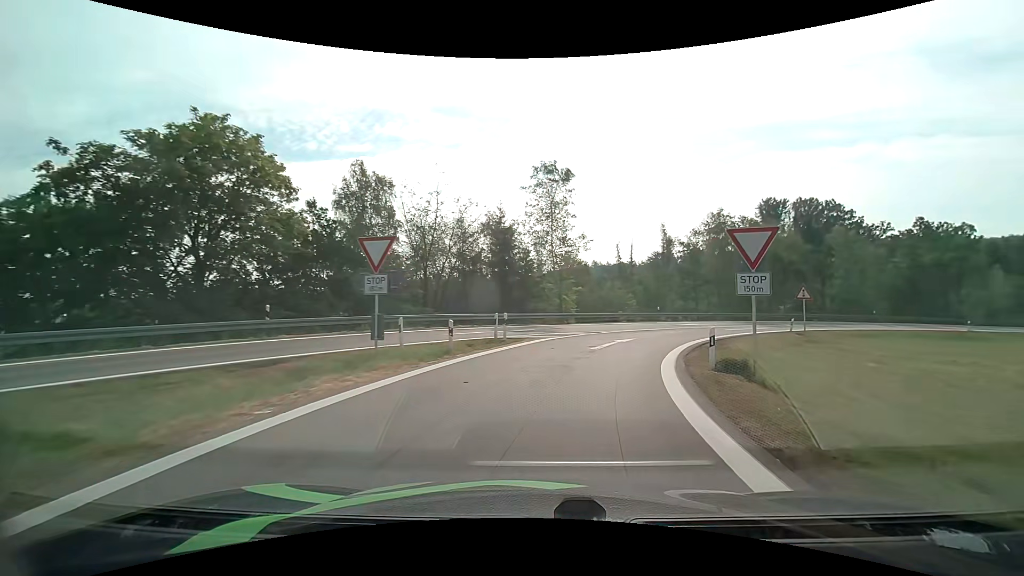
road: motorway_link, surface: asphalt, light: Day
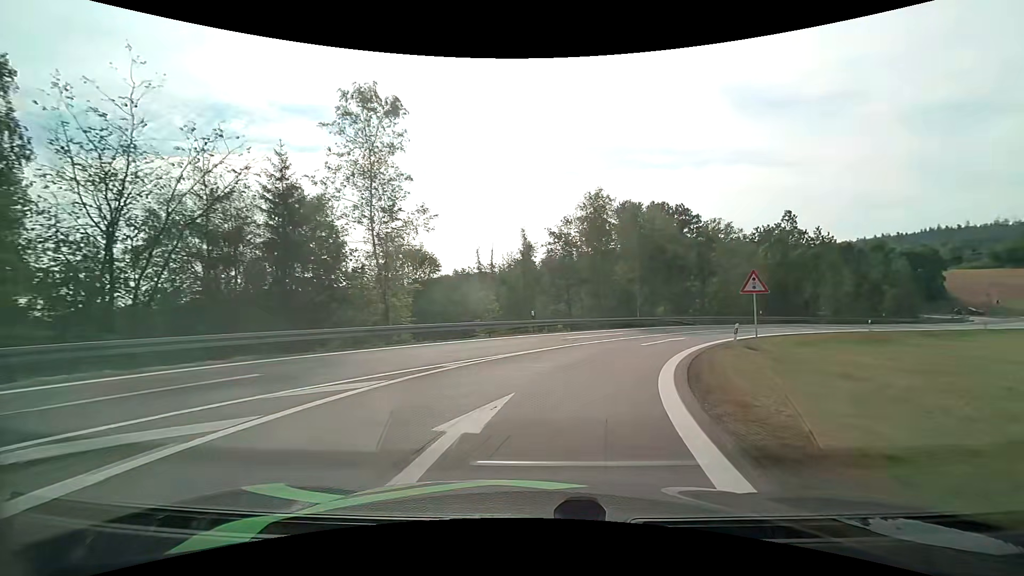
(+2.3, +16.2) m; +15°
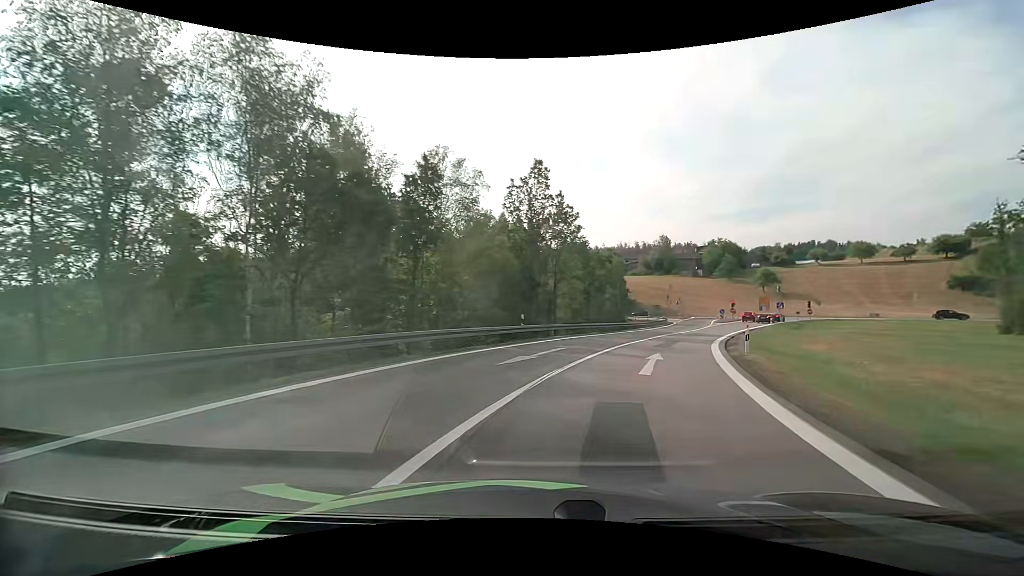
(+8.4, +30.4) m; +32°
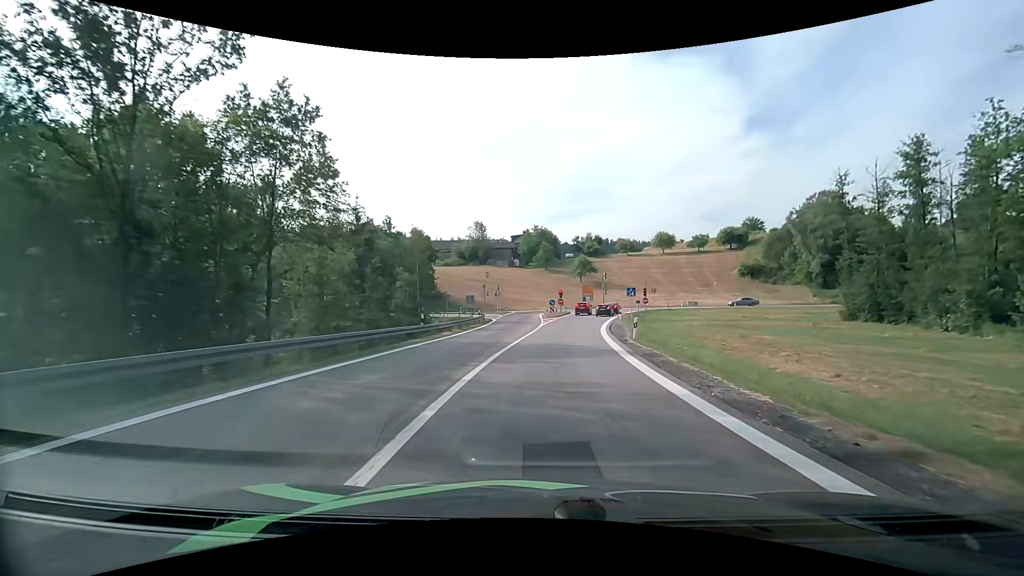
(+5.3, +24.4) m; +21°
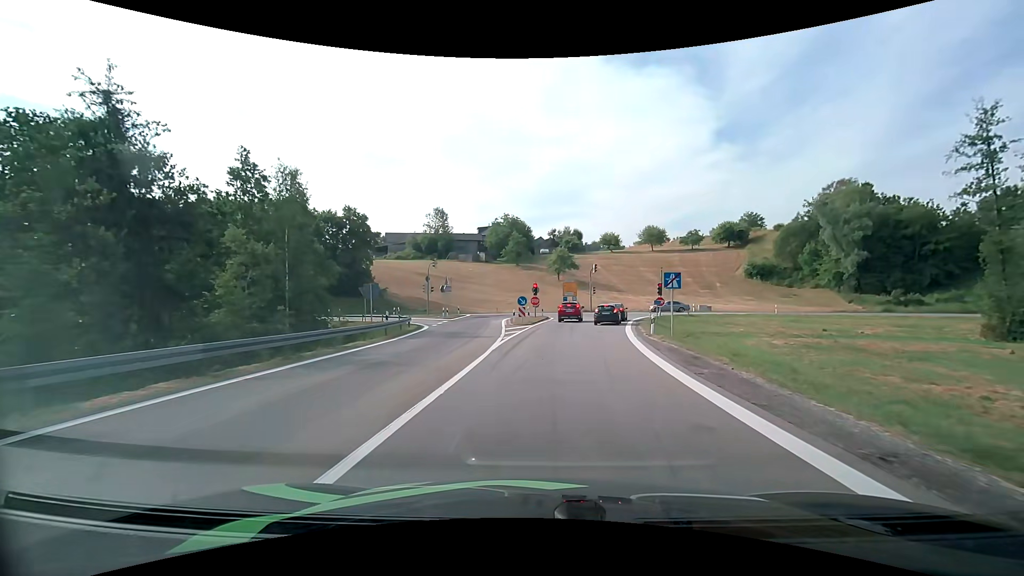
(+0.5, +22.8) m; +3°
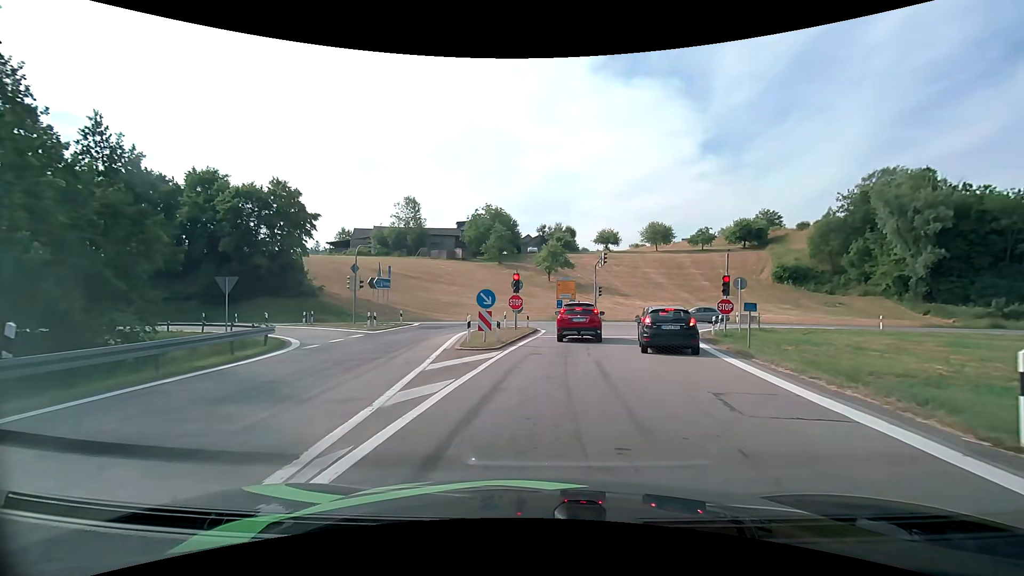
(+0.3, +18.7) m; +2°
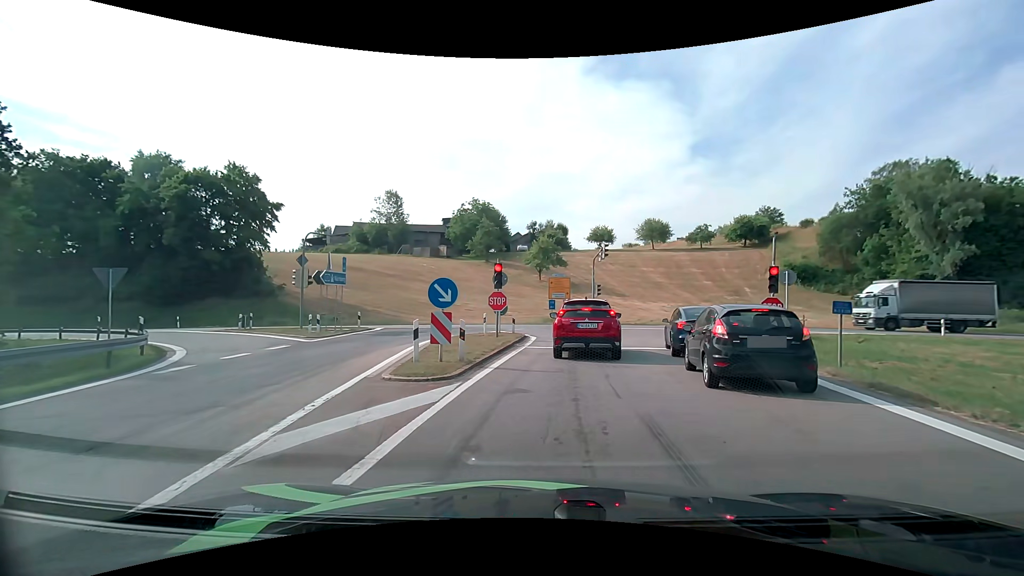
(+0.1, +6.5) m; +1°
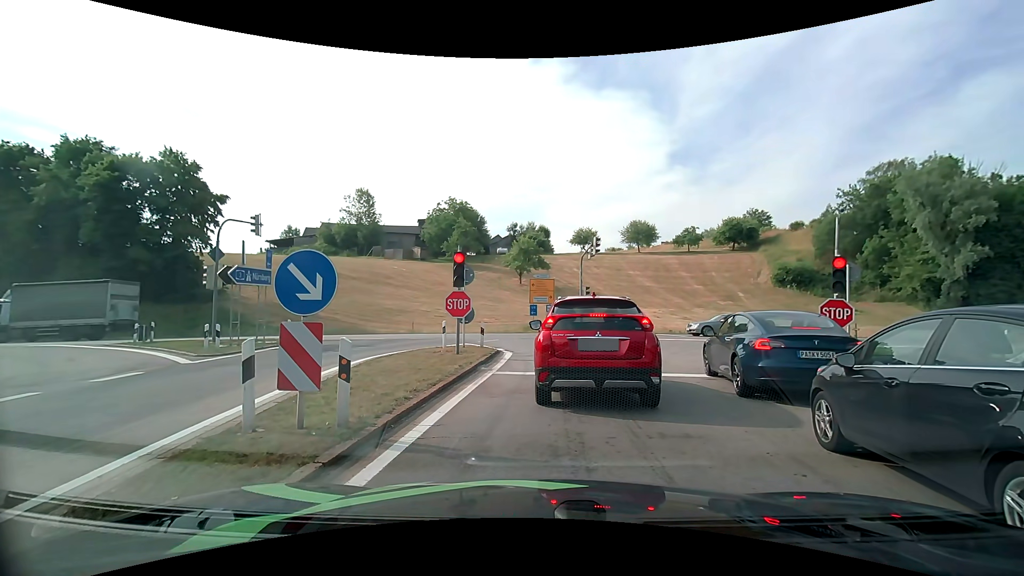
(+0.1, +5.6) m; +1°
